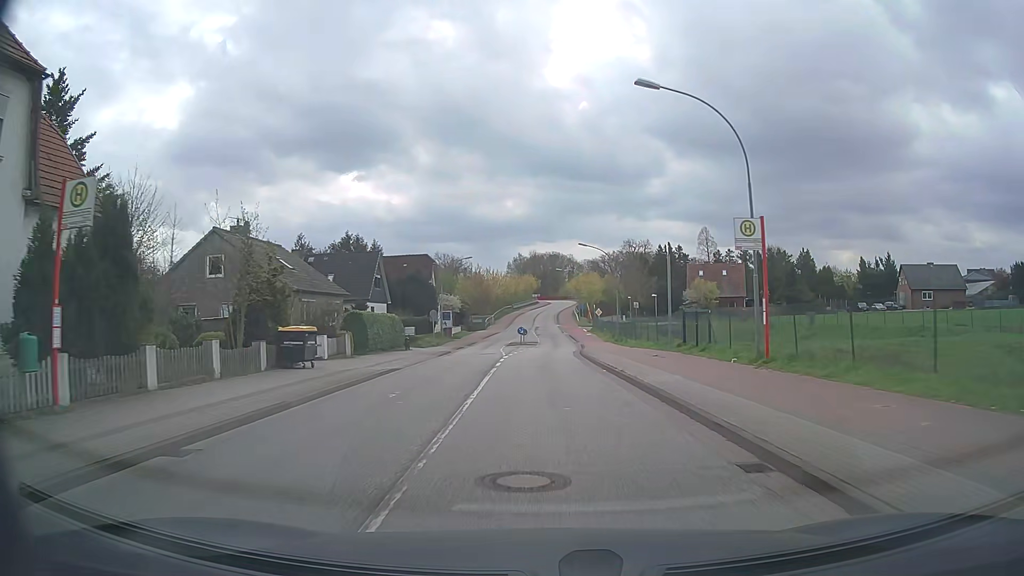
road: tertiary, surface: asphalt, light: Day
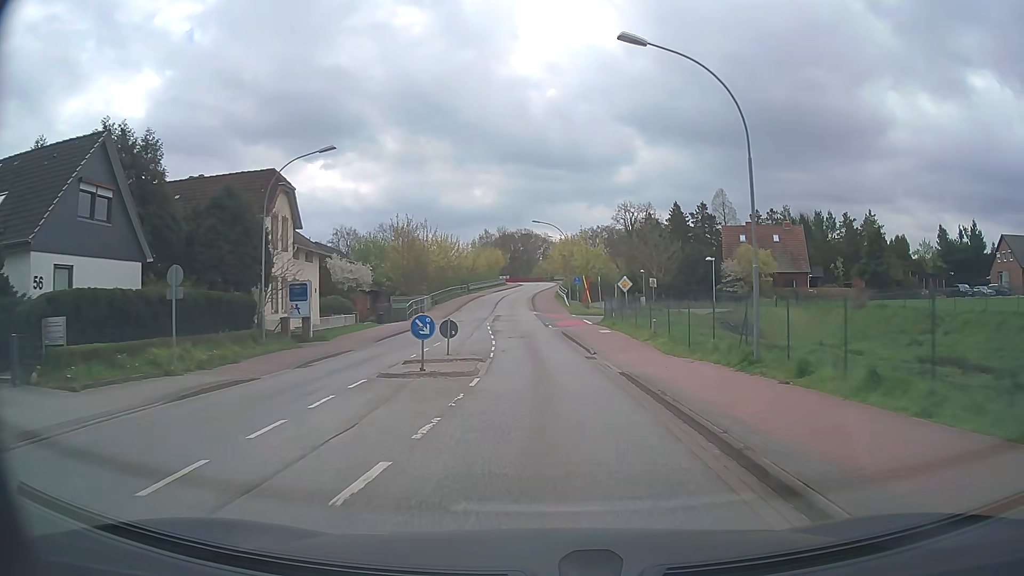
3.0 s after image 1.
(+0.4, +38.3) m; +2°
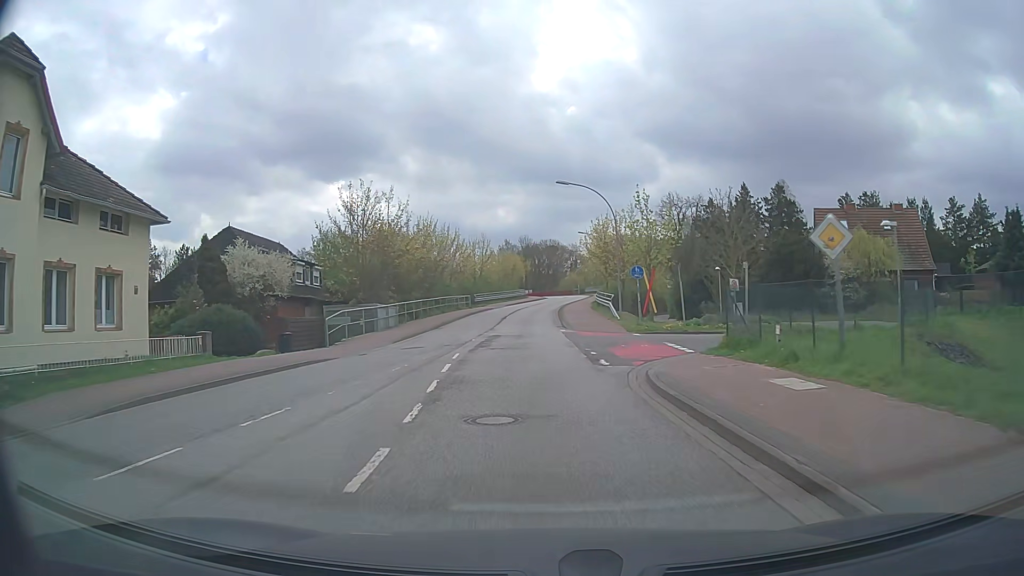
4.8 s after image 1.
(-0.1, +23.1) m; -2°
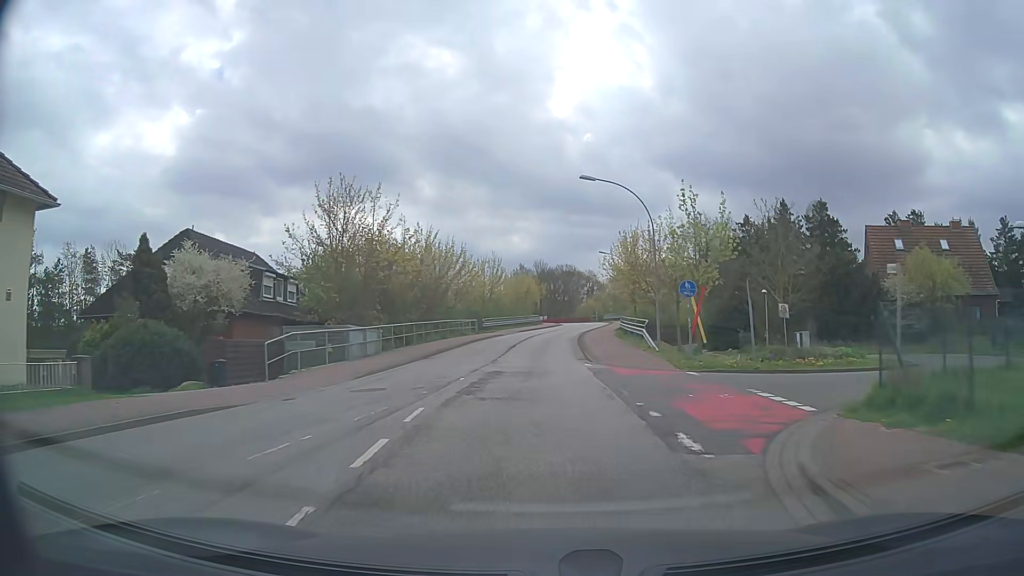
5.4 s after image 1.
(-0.1, +7.6) m; -2°
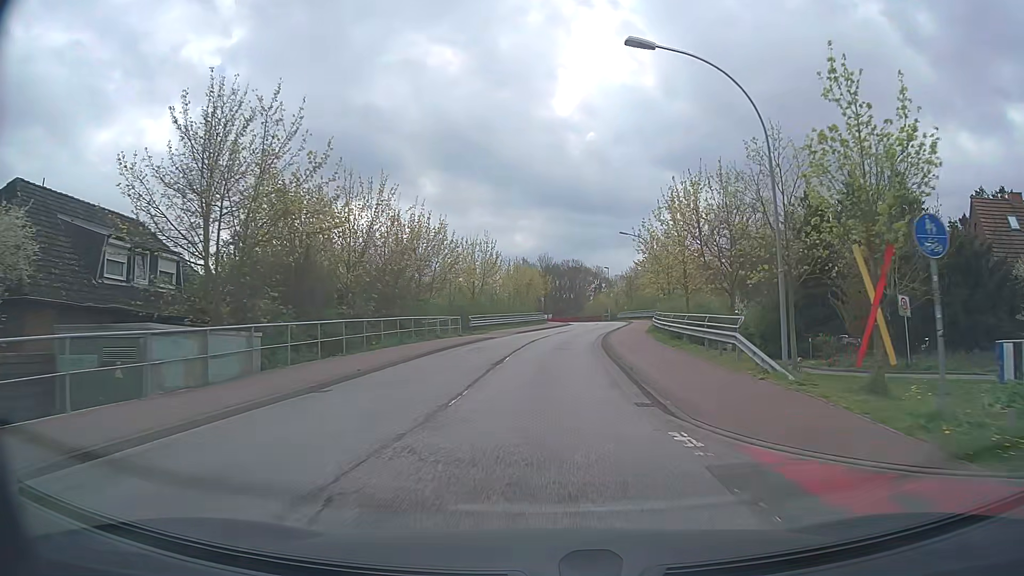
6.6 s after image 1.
(0.0, +14.7) m; 0°
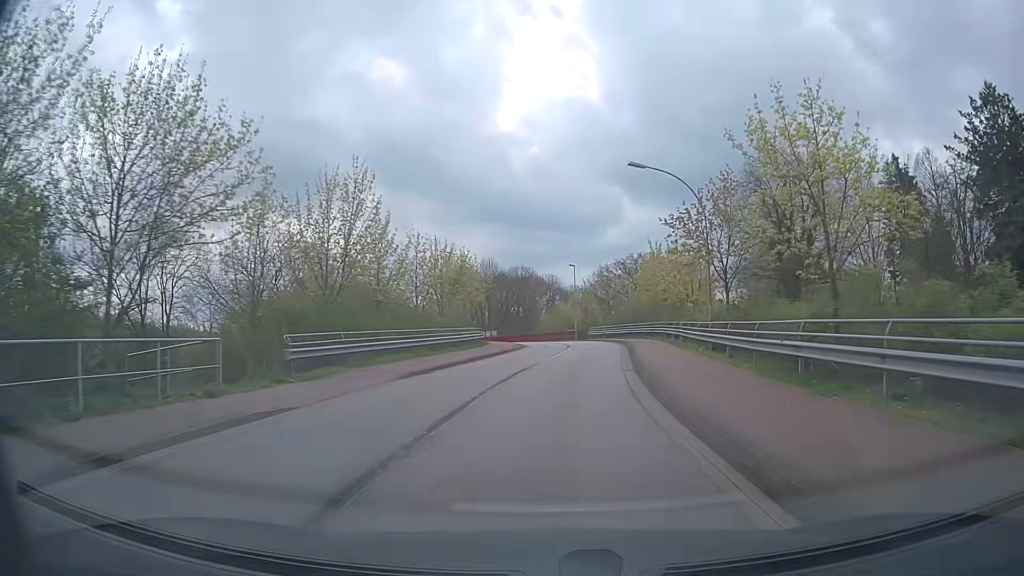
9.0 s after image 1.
(+0.6, +28.7) m; +4°
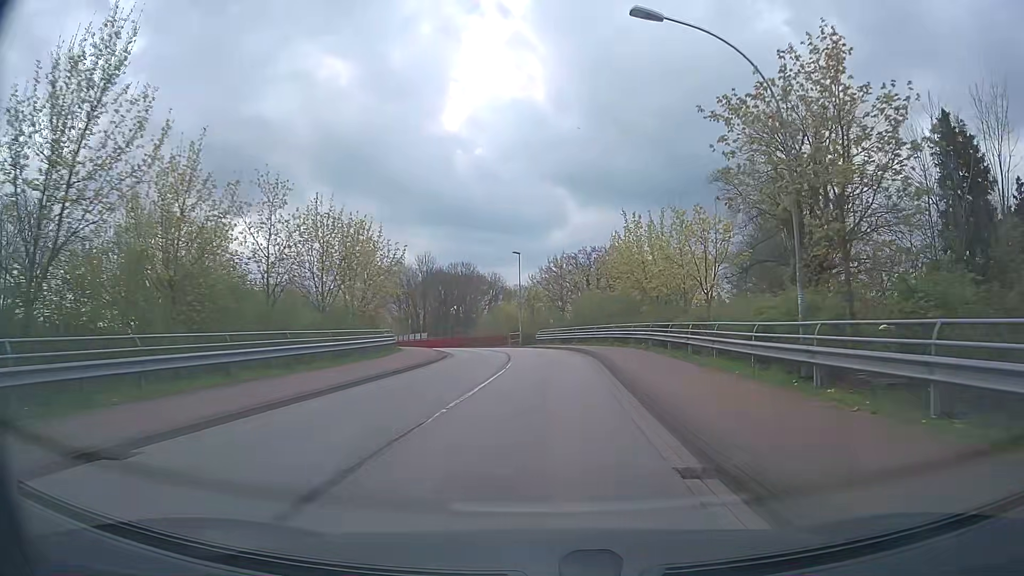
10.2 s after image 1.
(+0.6, +14.3) m; +5°
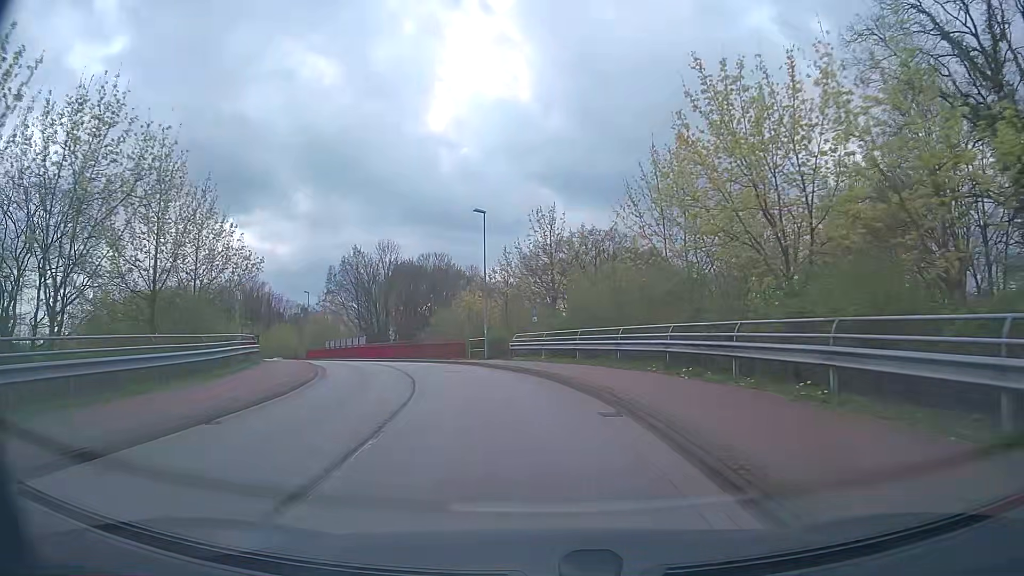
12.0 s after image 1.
(+0.6, +21.9) m; +1°
(0, +10) (-2, +20) (-5, +29) (-9, +38) (-14, +47) (-20, +55) (-25, +64) (-30, +72) (-35, +81) (-38, +91) m
